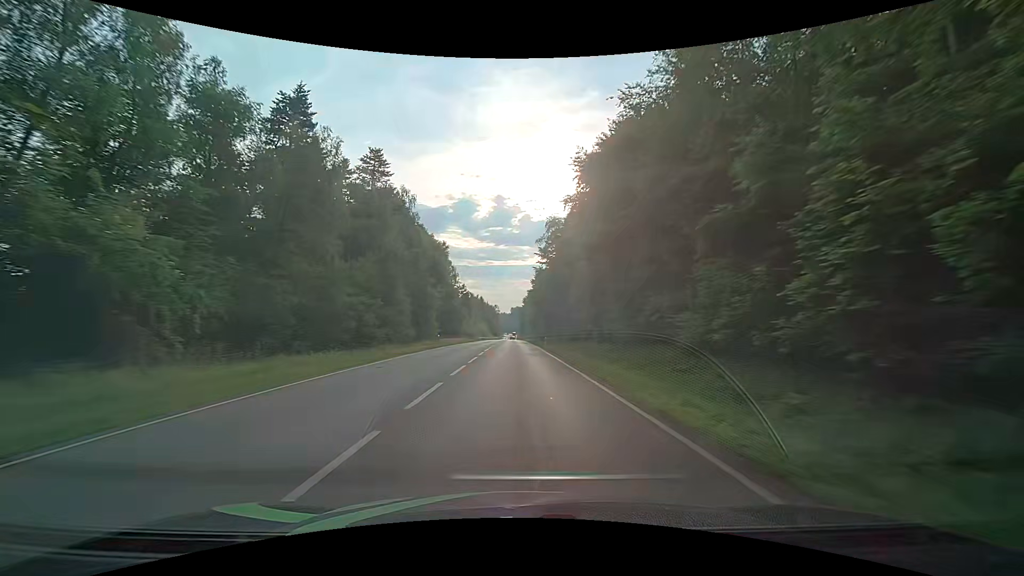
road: secondary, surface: asphalt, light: Day
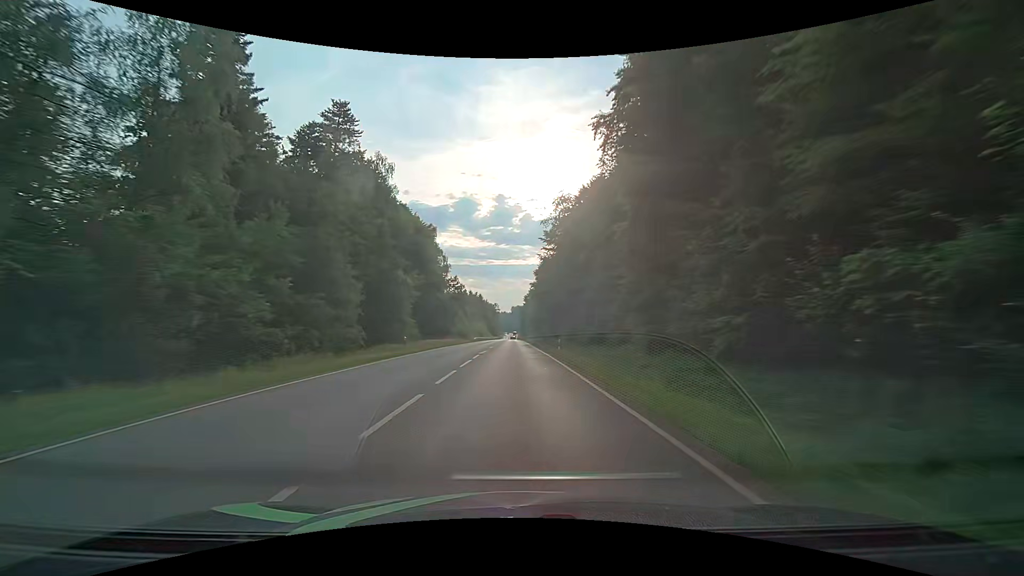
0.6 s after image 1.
(0.0, +14.2) m; 0°
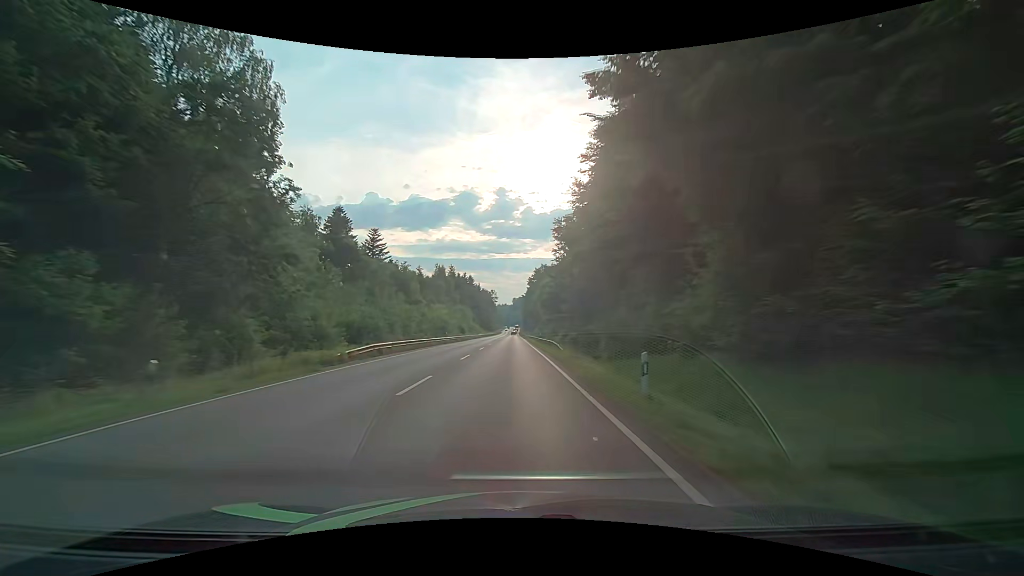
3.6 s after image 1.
(+0.3, +68.2) m; 0°
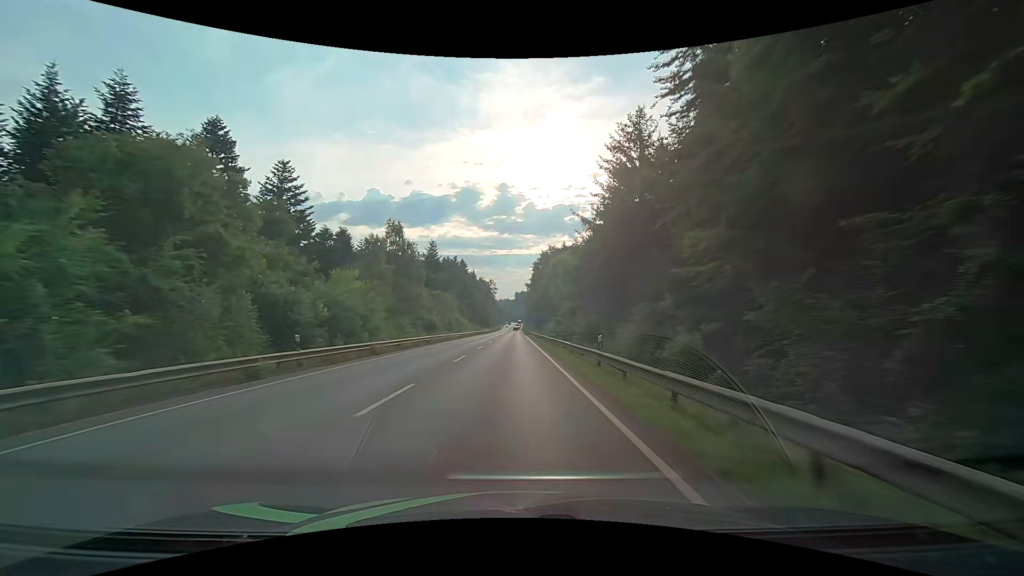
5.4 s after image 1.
(-0.3, +38.7) m; -1°
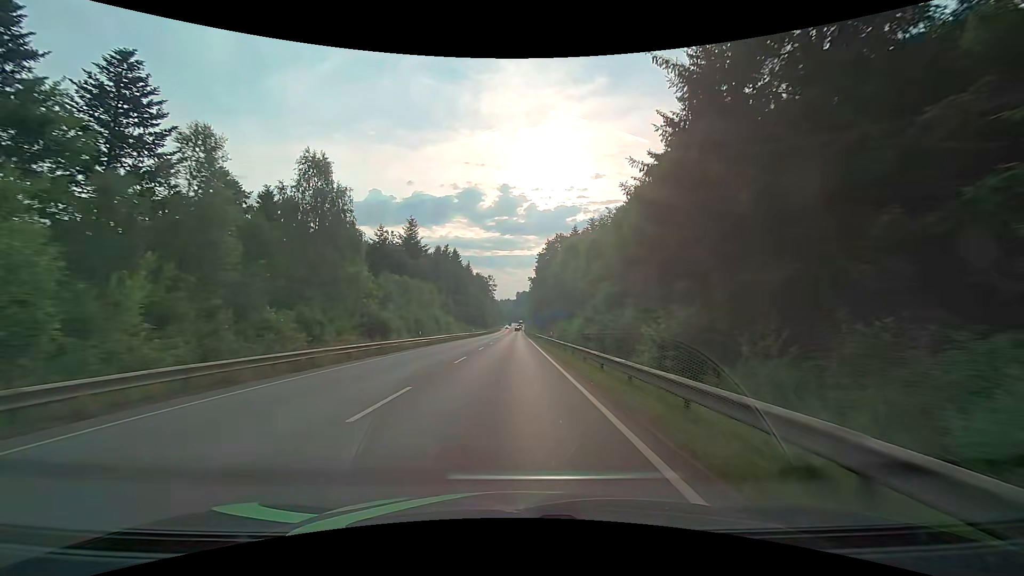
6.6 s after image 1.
(0.0, +24.6) m; 0°
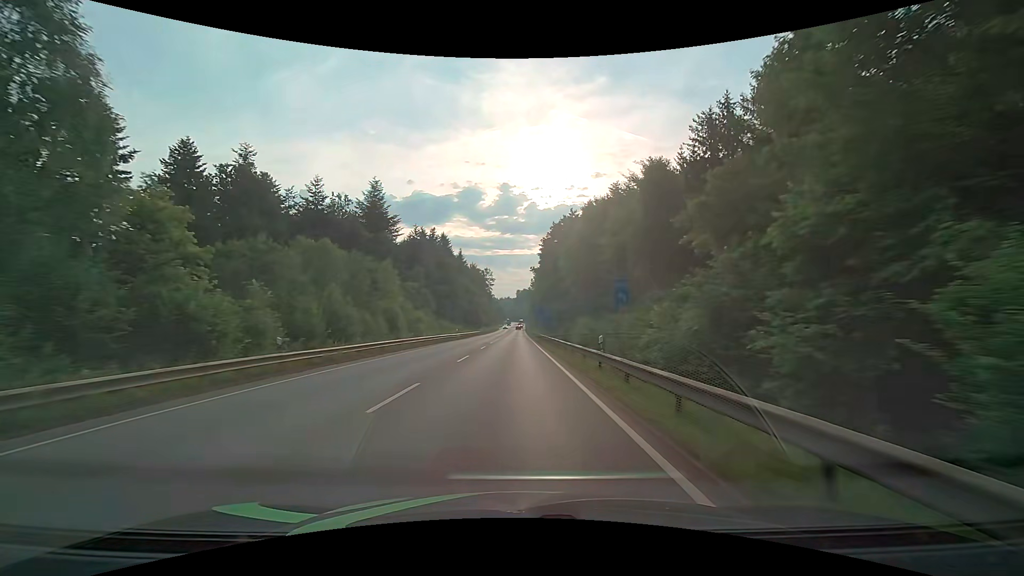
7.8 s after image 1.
(0.0, +23.5) m; 0°
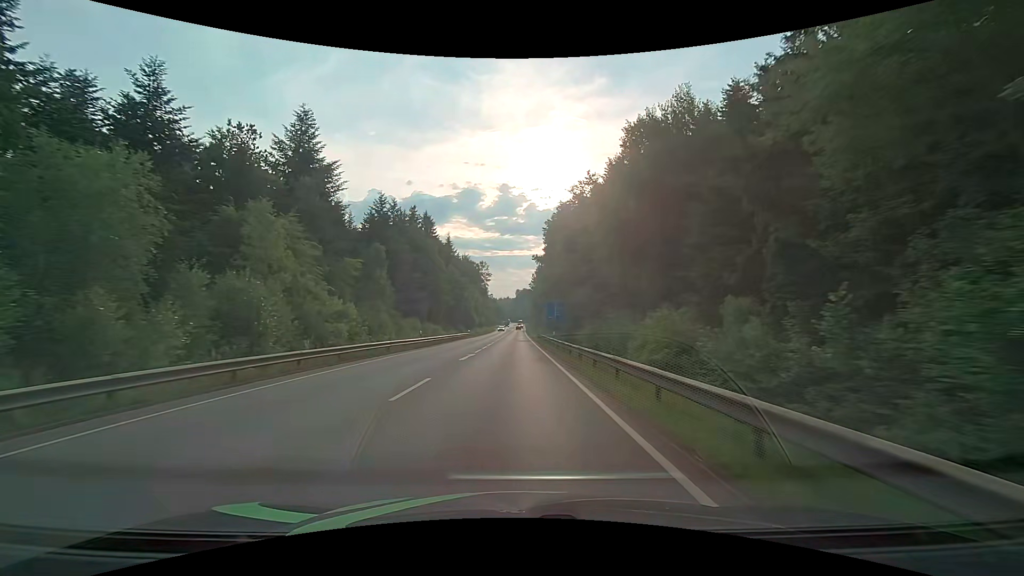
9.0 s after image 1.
(0.0, +22.8) m; 0°
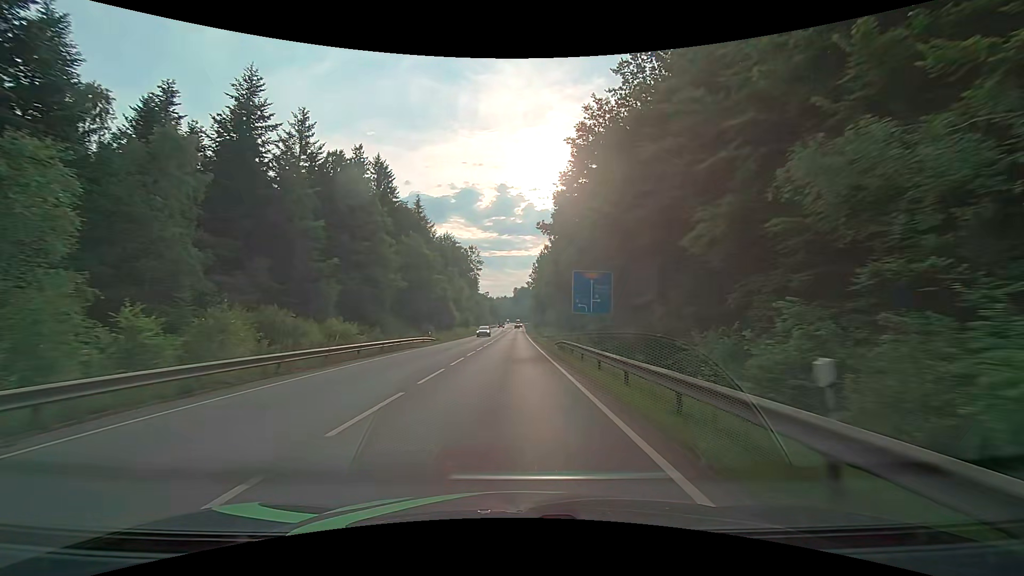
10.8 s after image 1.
(0.0, +33.5) m; 0°
(0, +10) (0, +20) (0, +30) (0, +40) (0, +50) (0, +60) (0, +70) (0, +80) (0, +90) (0, +100) m
